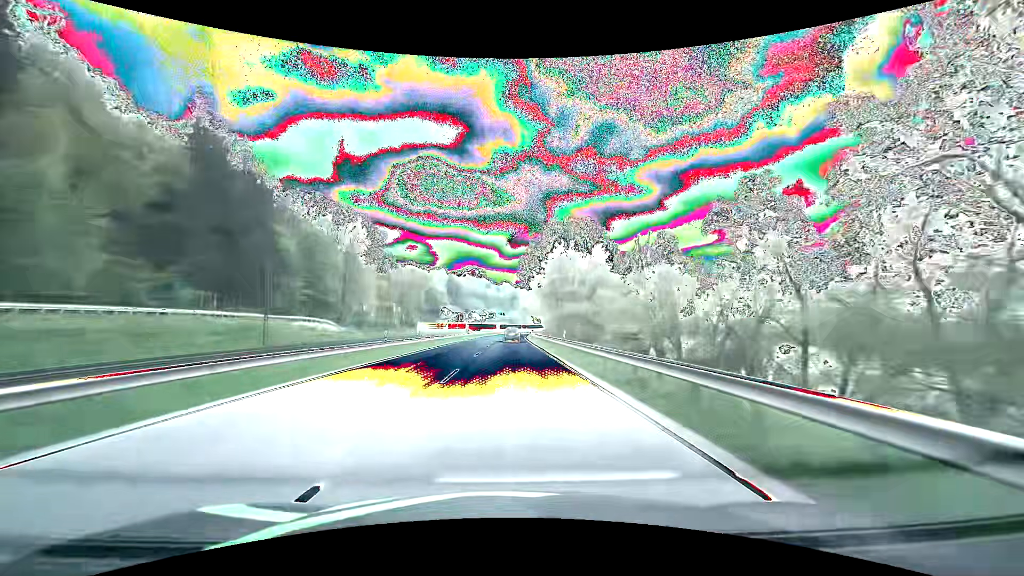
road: primary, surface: asphalt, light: Day
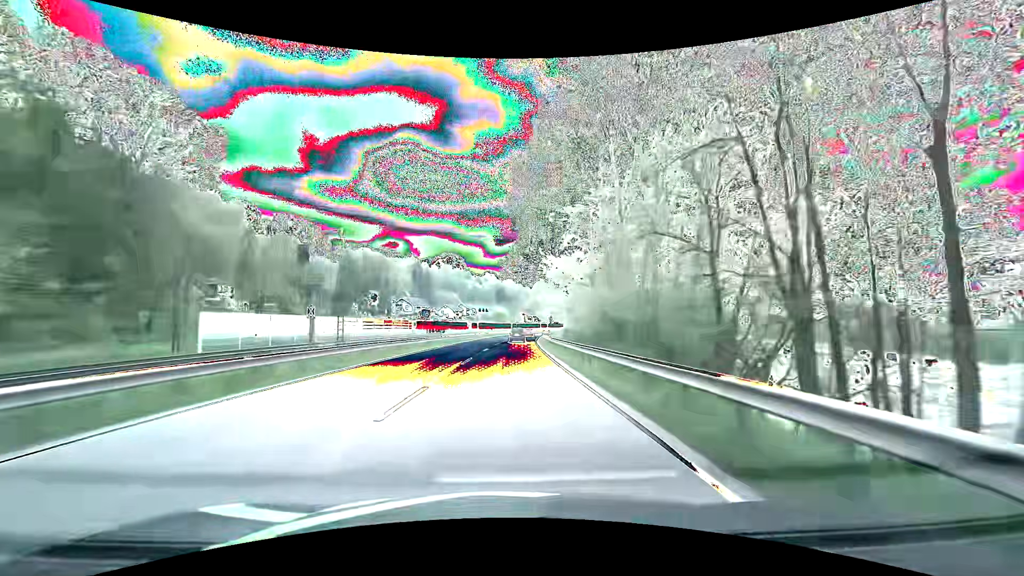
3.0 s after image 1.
(+0.8, +78.6) m; +2°
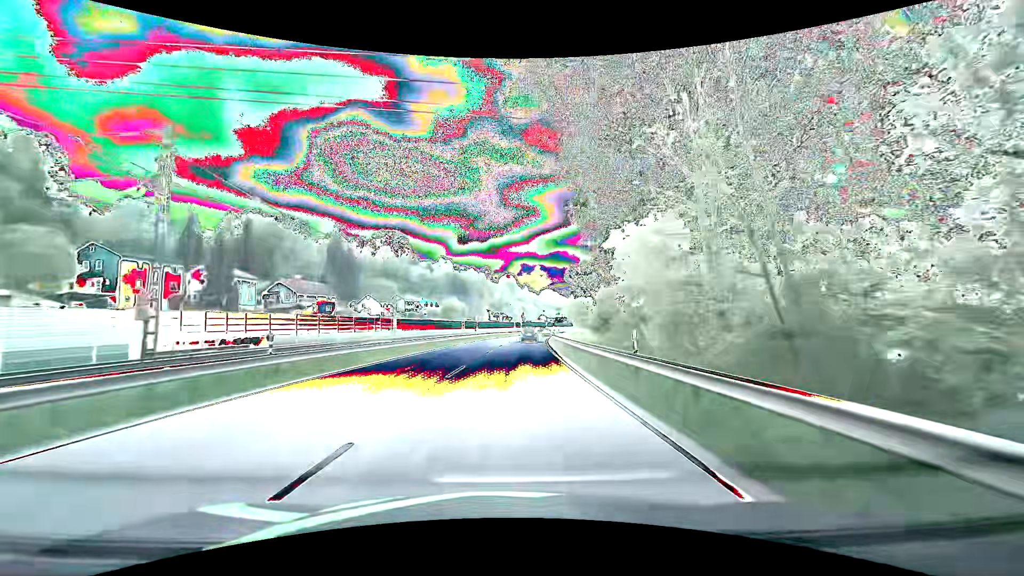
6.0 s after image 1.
(+2.3, +78.9) m; +4°
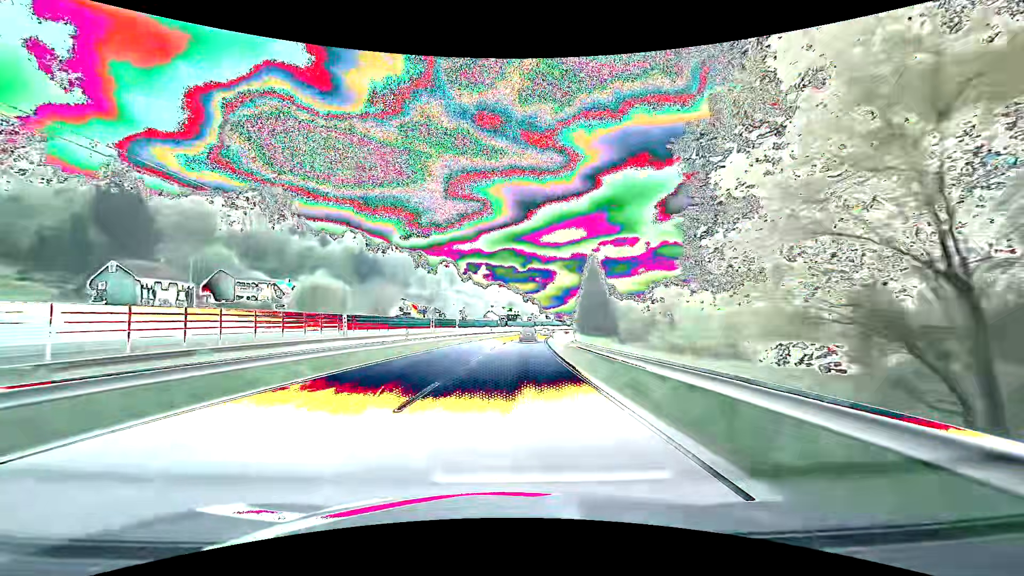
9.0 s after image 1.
(+4.2, +78.8) m; +6°
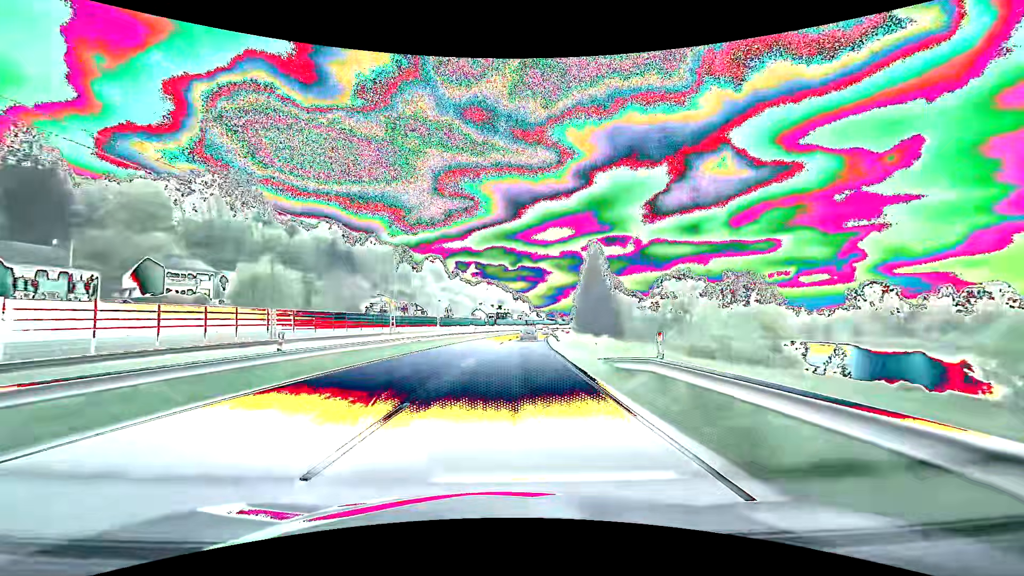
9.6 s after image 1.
(+0.2, +15.8) m; +1°
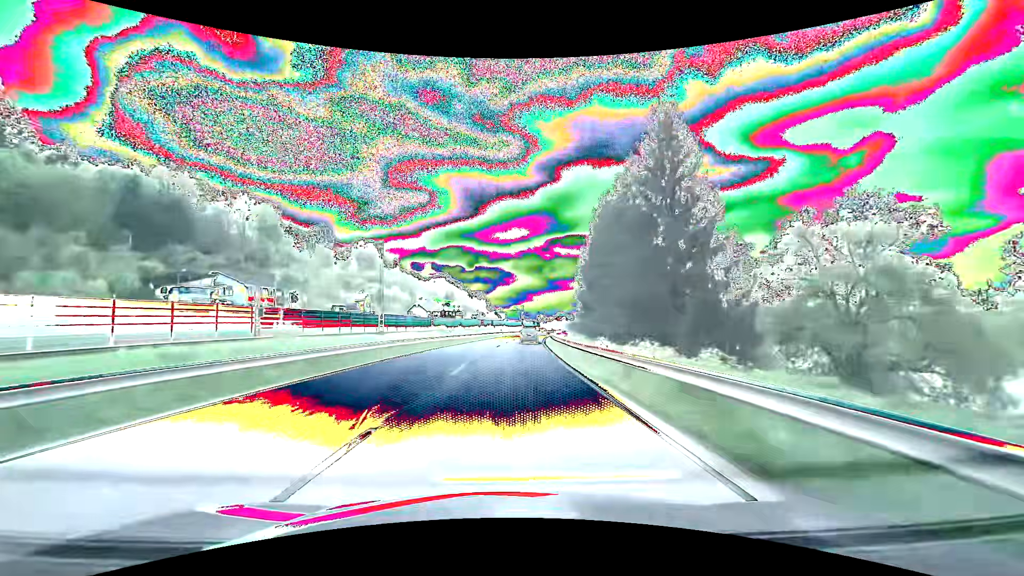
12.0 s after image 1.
(+2.7, +63.1) m; +5°
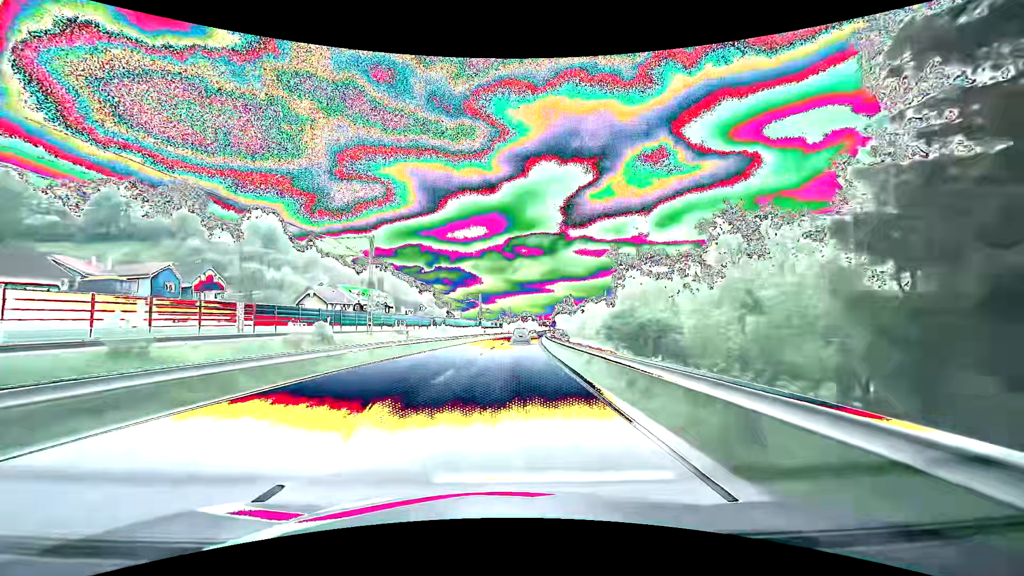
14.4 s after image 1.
(+2.5, +63.2) m; +4°
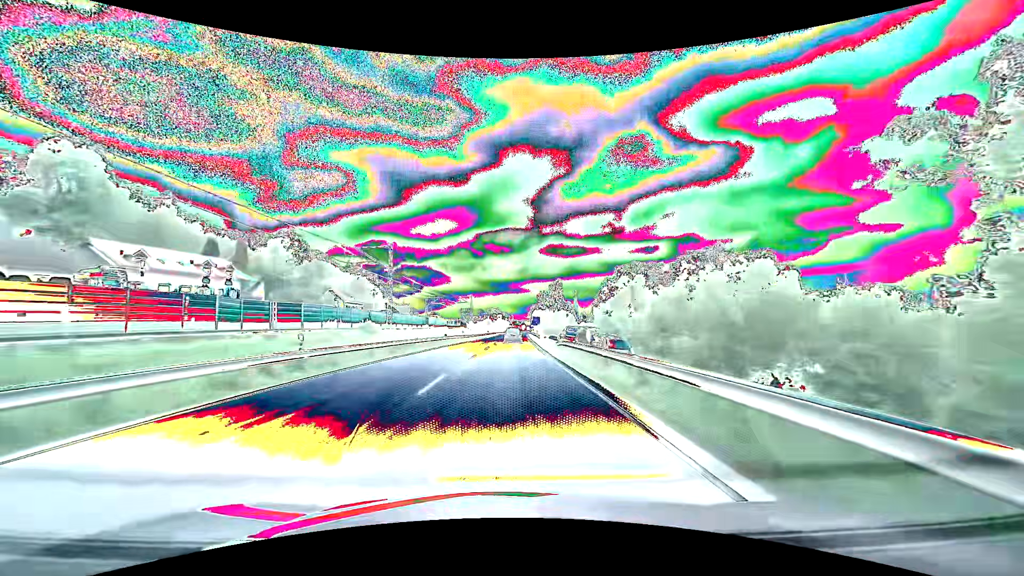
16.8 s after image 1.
(+2.1, +63.2) m; +4°
(0, +10) (0, +20) (0, +30) (0, +40) (+1, +50) (+1, +60) (+1, +70) (+1, +80) (+2, +90) (+2, +100) m
